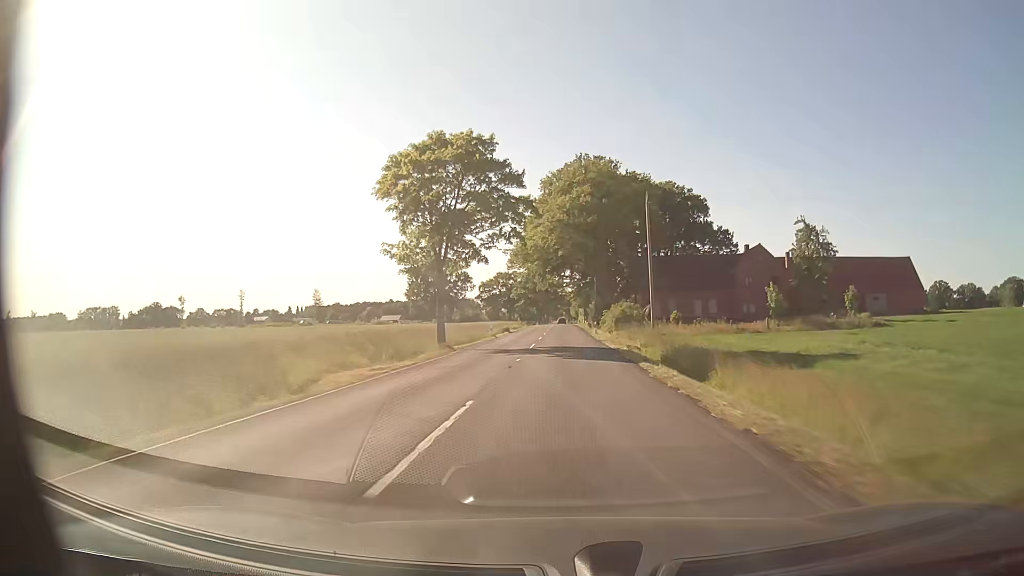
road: secondary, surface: asphalt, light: Day
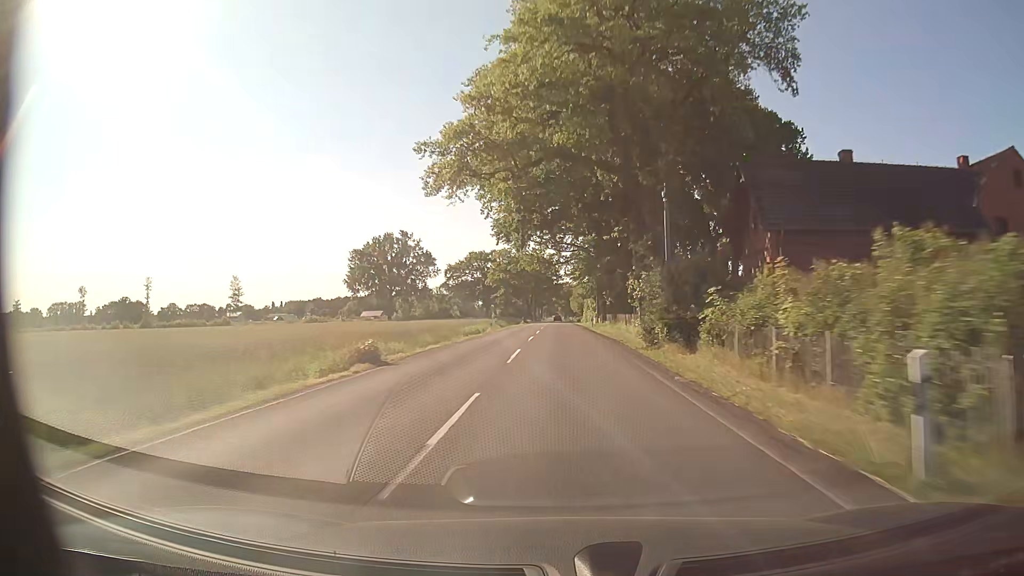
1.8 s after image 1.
(+0.2, +48.5) m; +1°
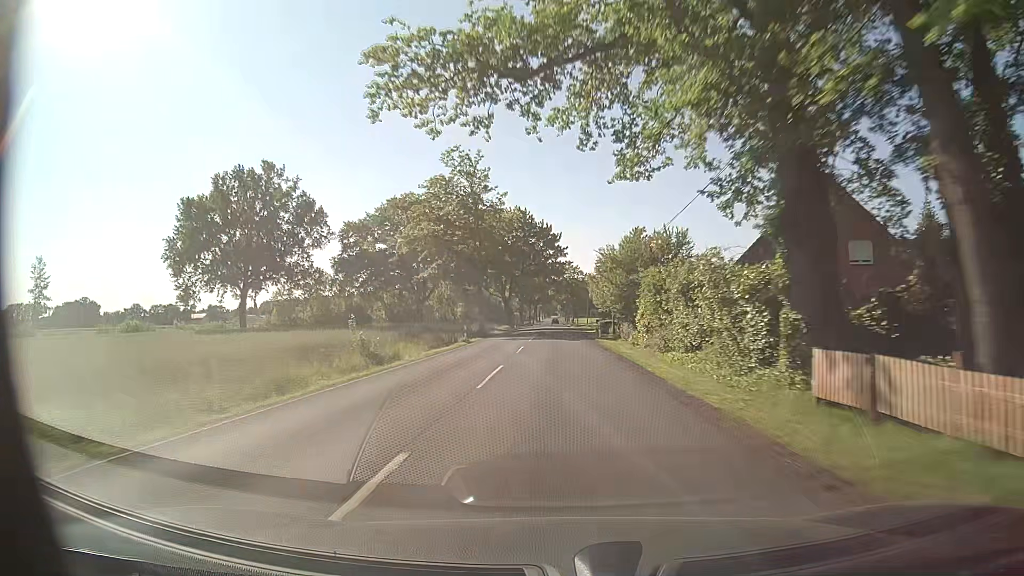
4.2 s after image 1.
(0.0, +64.5) m; 0°
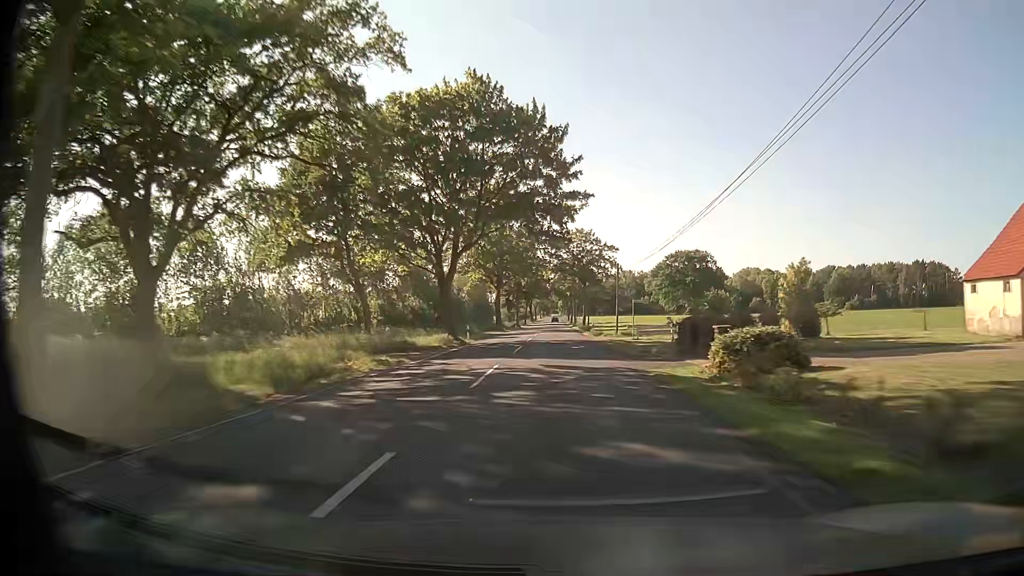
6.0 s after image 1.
(-0.2, +48.4) m; 0°
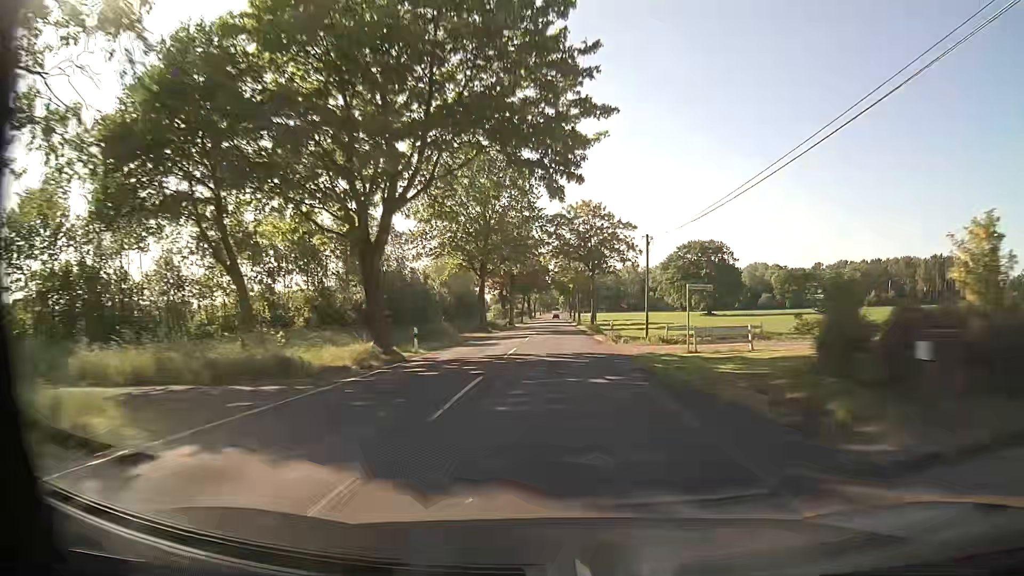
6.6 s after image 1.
(0.0, +16.2) m; 0°
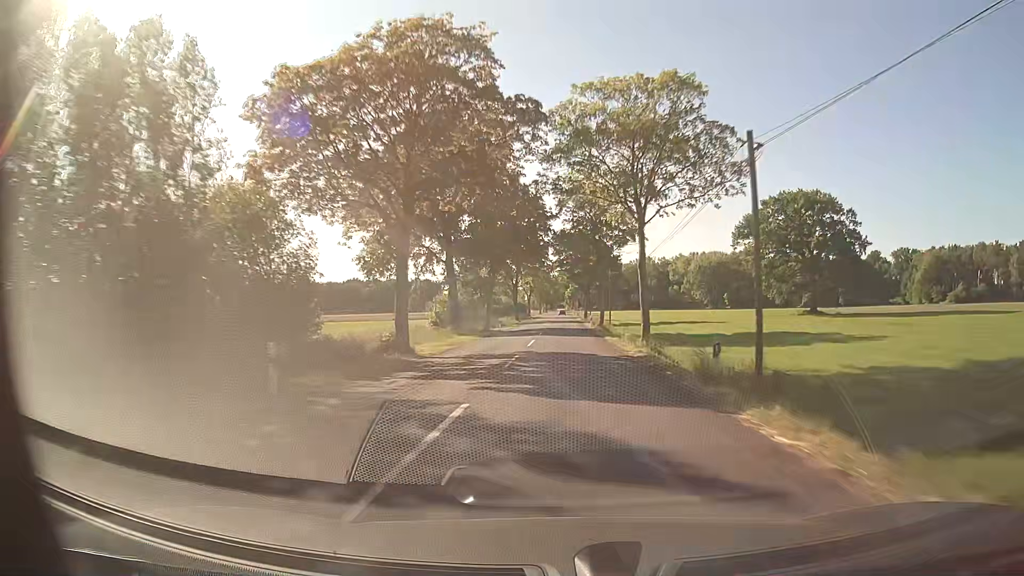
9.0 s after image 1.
(-0.3, +64.7) m; -1°
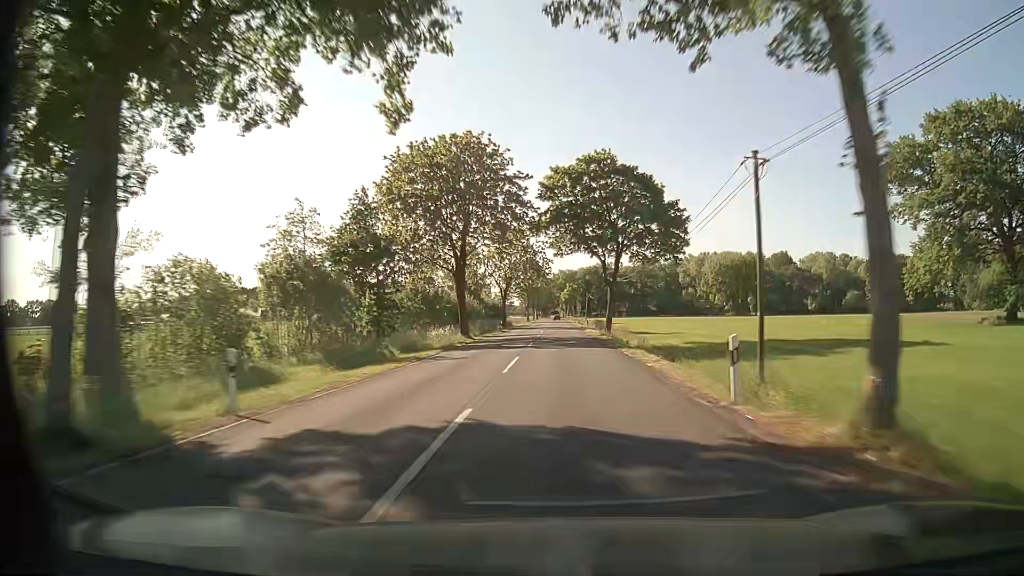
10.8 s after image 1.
(+0.3, +48.6) m; +1°
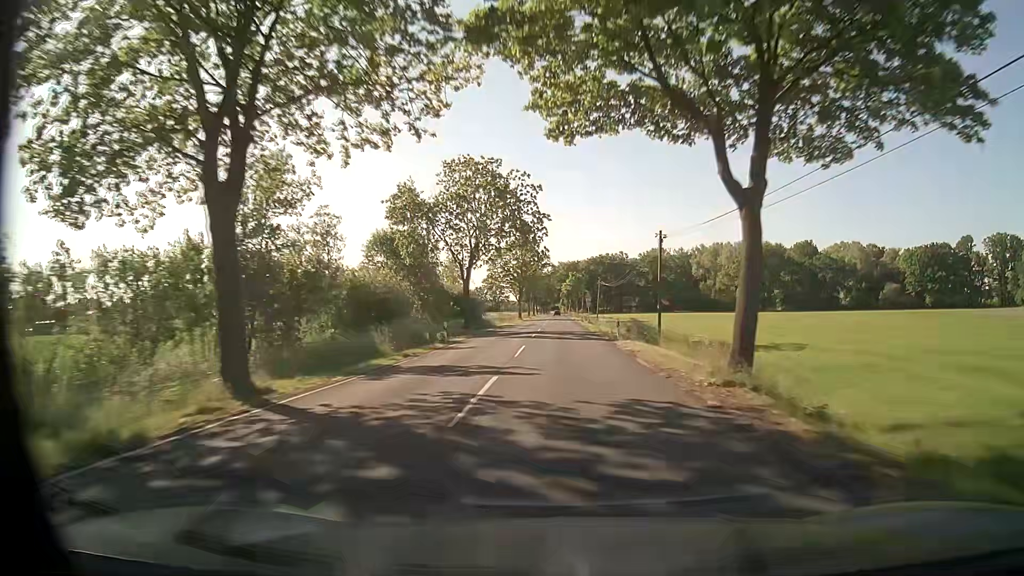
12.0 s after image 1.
(0.0, +32.1) m; 0°
(0, +10) (0, +20) (0, +30) (0, +40) (0, +50) (0, +60) (0, +70) (0, +80) (0, +90) (+1, +100) m
